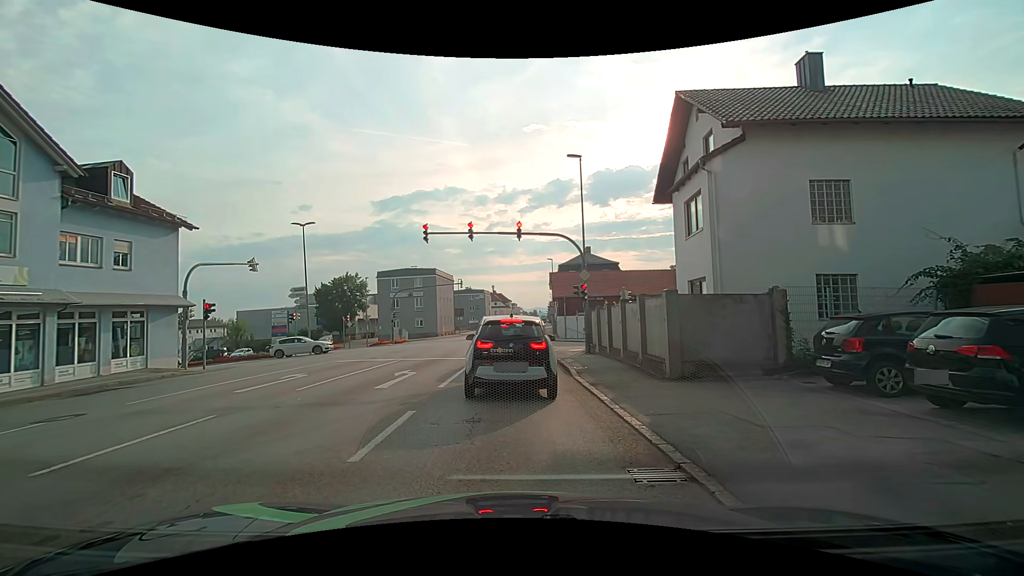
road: tertiary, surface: asphalt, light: Day
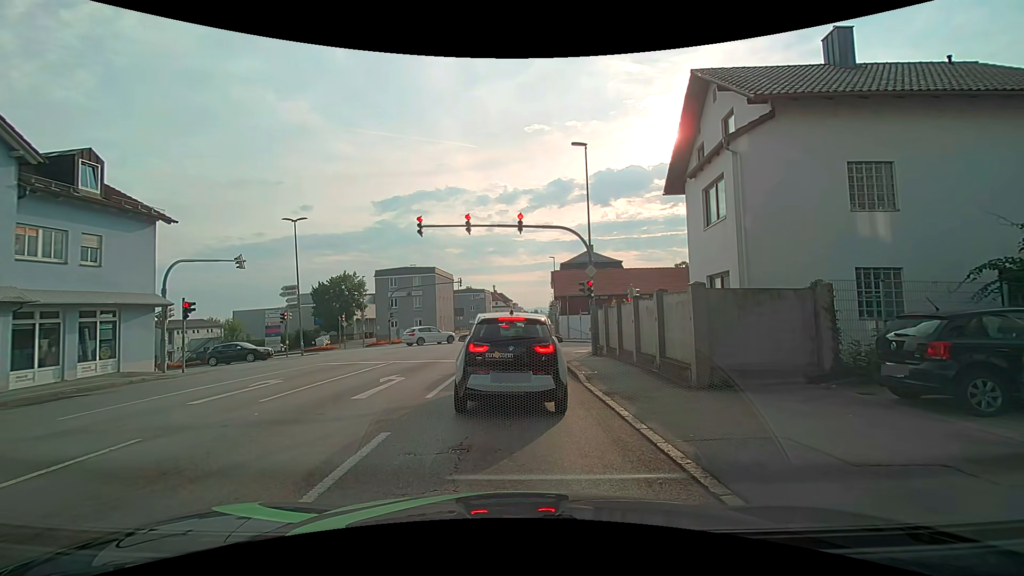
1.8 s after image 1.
(0.0, +1.7) m; 0°
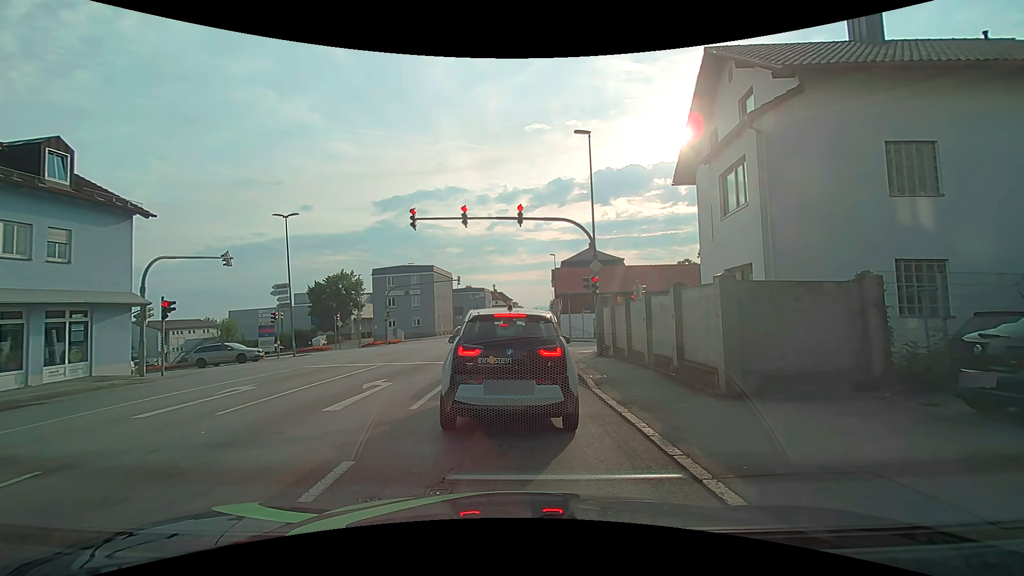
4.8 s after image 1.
(0.0, +1.4) m; 0°
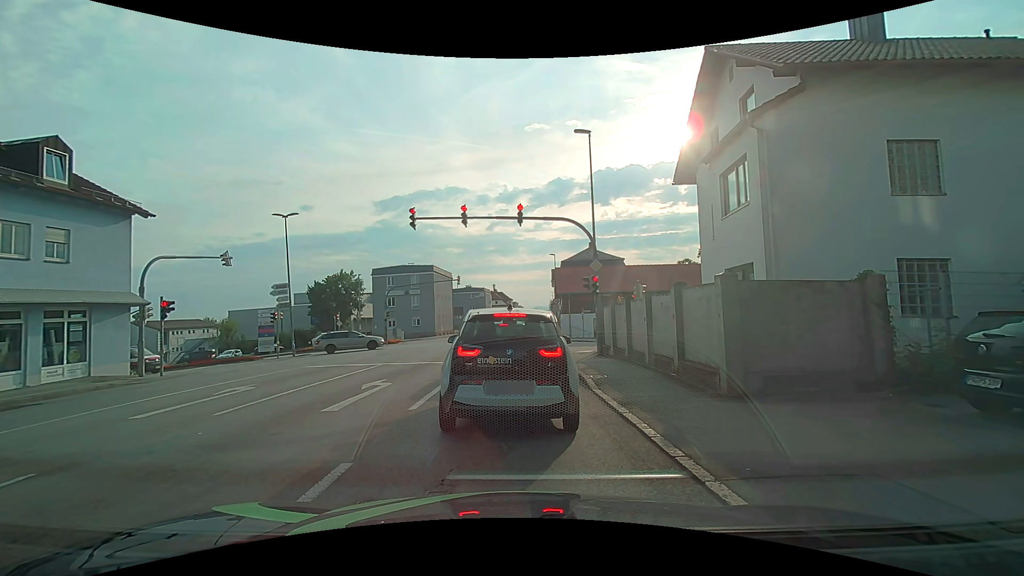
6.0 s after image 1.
(0.0, +0.1) m; 0°
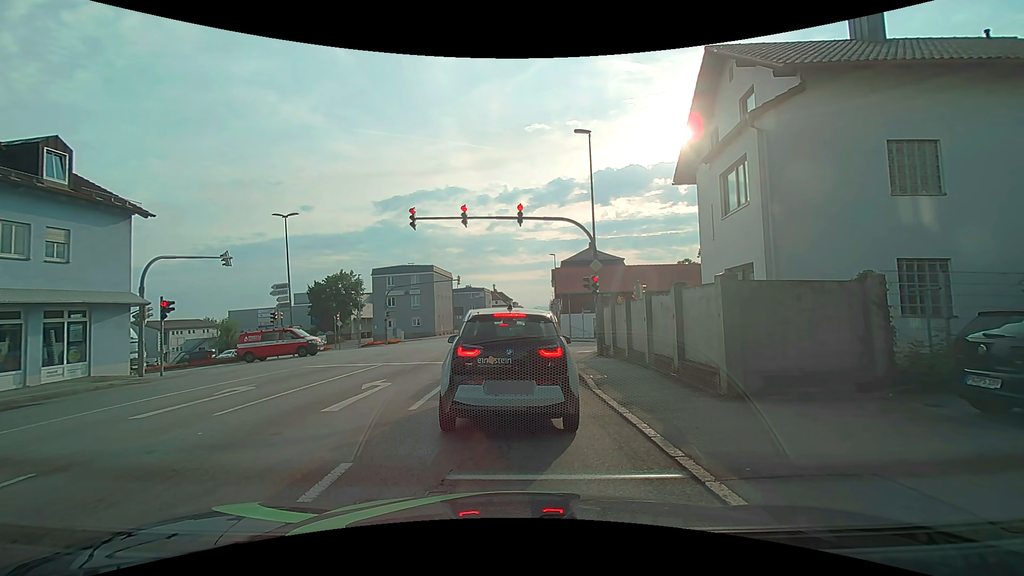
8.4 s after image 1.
(0.0, 0.0) m; 0°
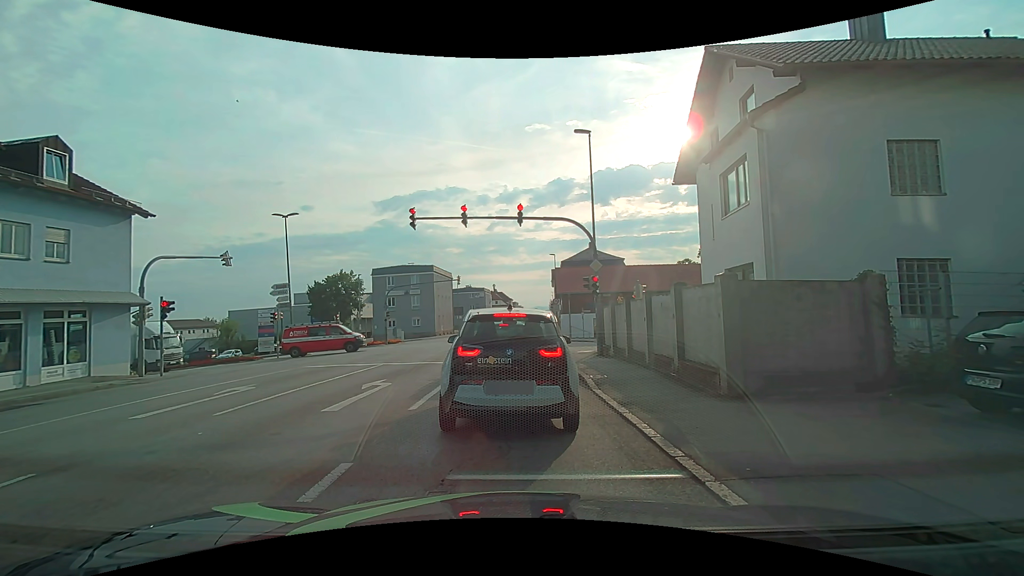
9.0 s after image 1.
(0.0, 0.0) m; 0°
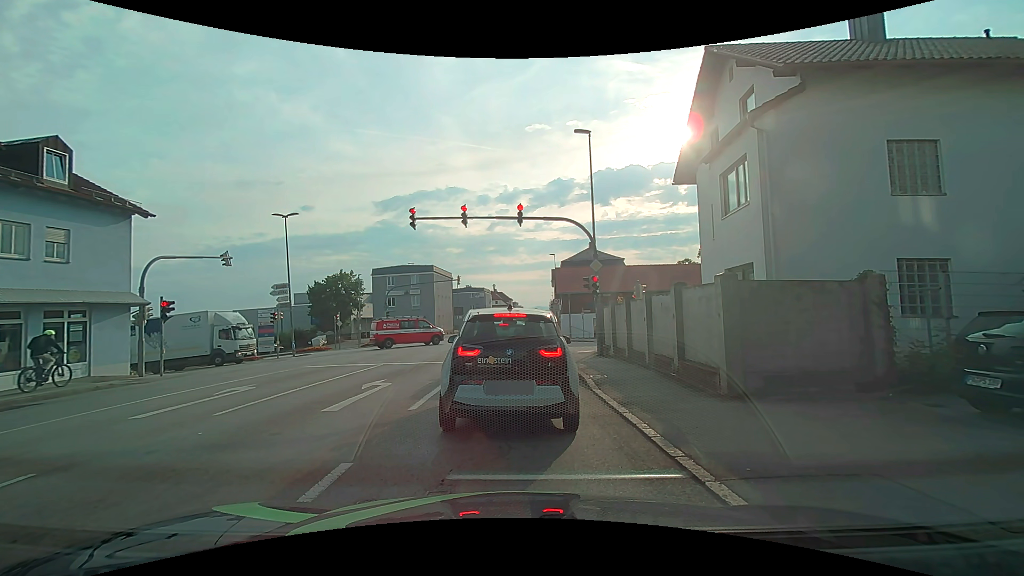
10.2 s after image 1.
(0.0, 0.0) m; 0°
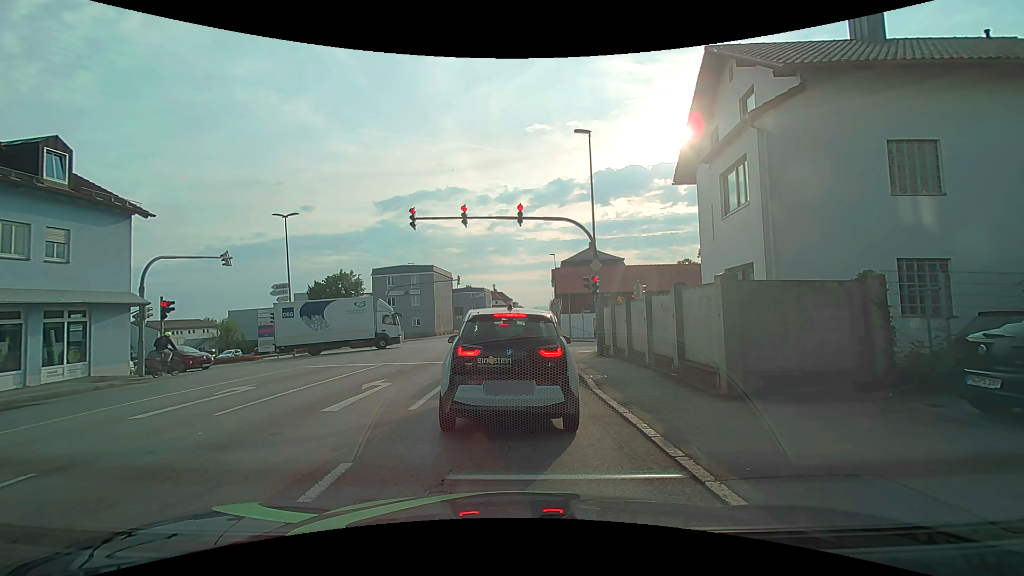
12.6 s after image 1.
(0.0, 0.0) m; 0°
